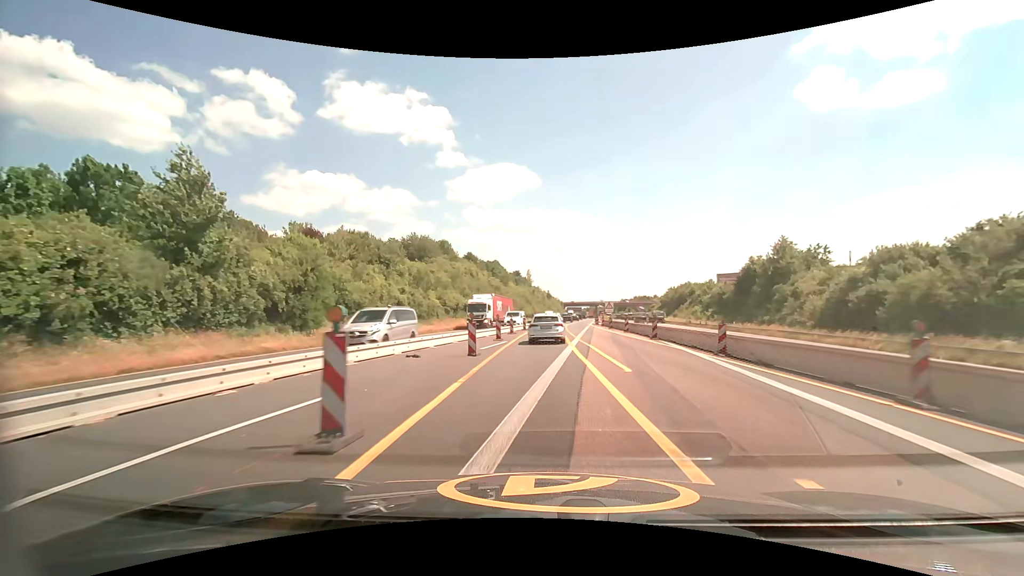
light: Day
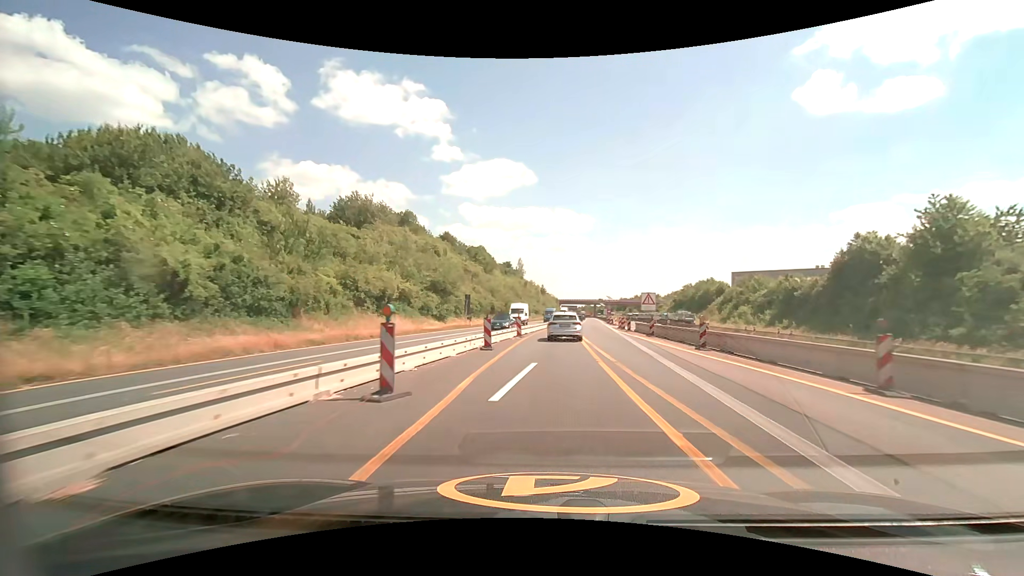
(+0.1, +31.3) m; +1°
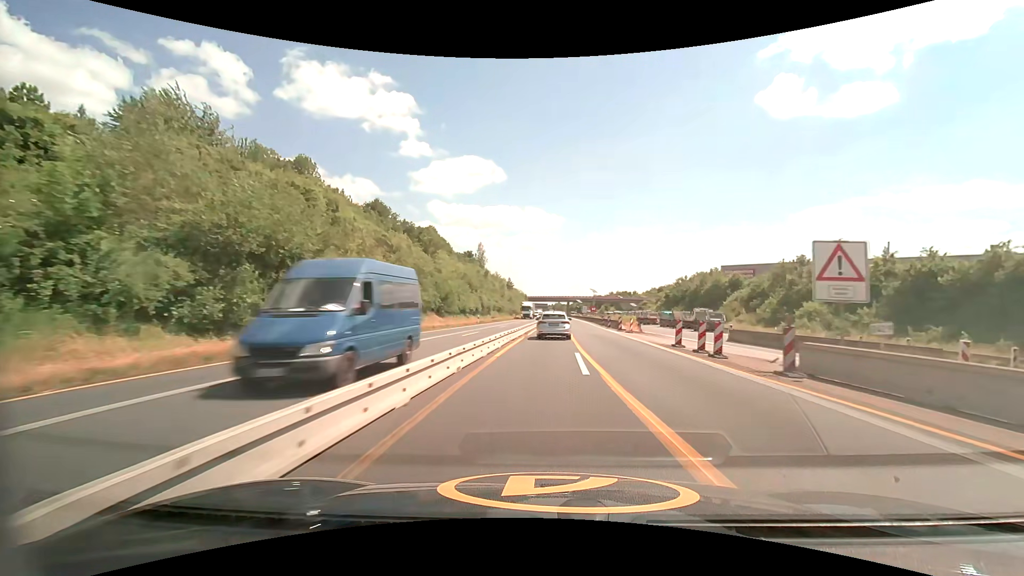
(+1.1, +32.5) m; +4°
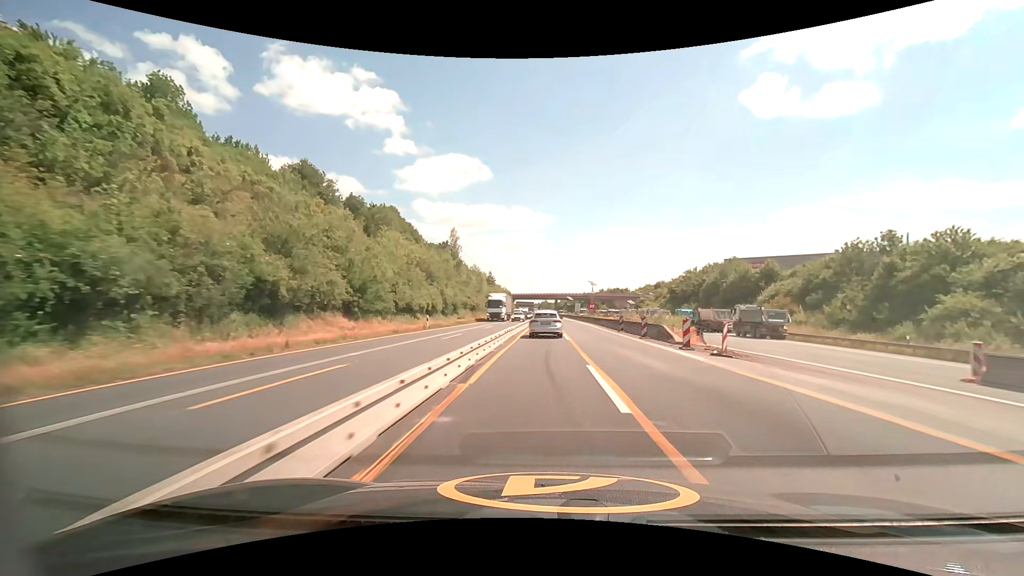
(+0.3, +22.3) m; +2°
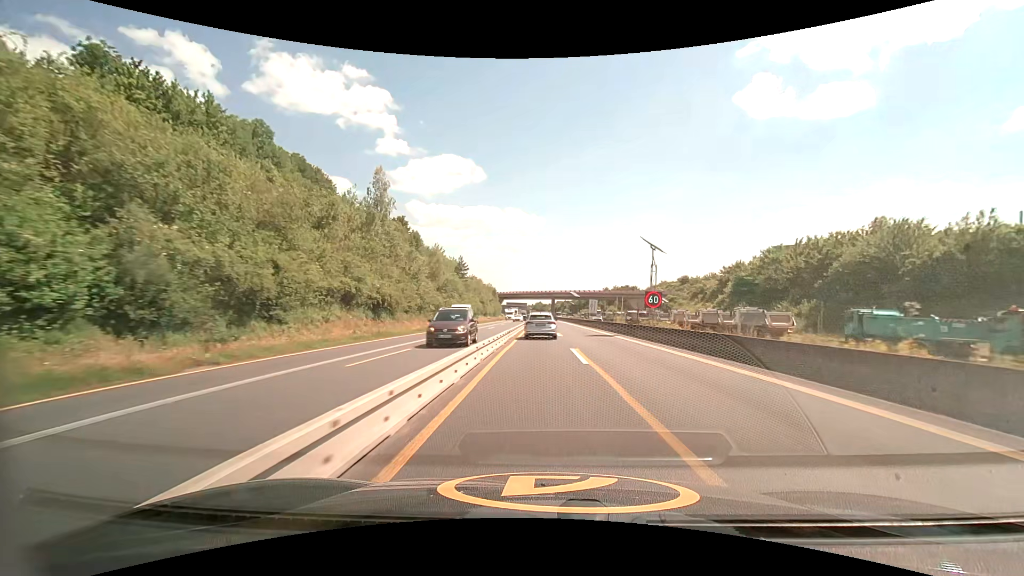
(+0.4, +47.5) m; +1°
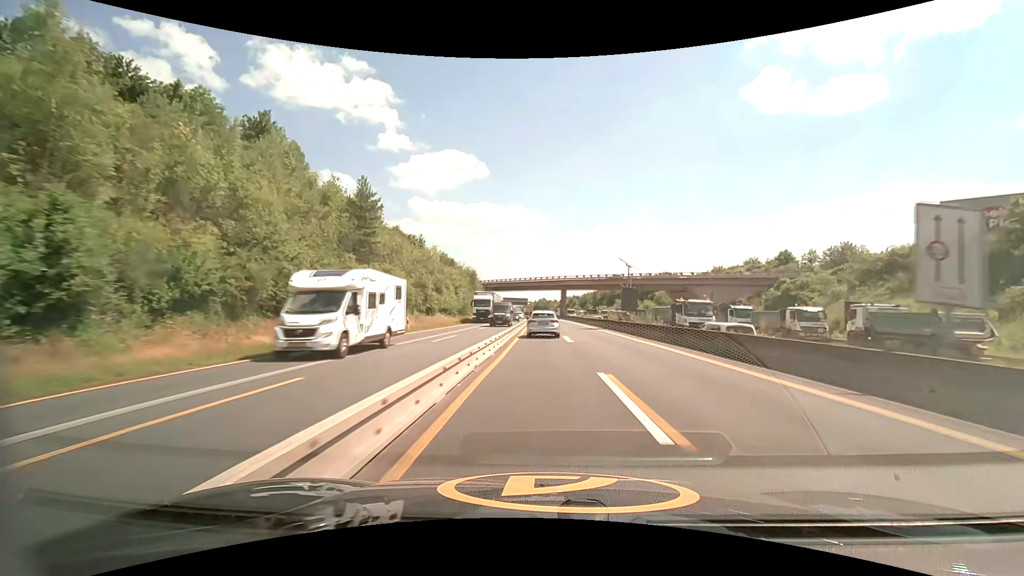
(0.0, +62.4) m; 0°
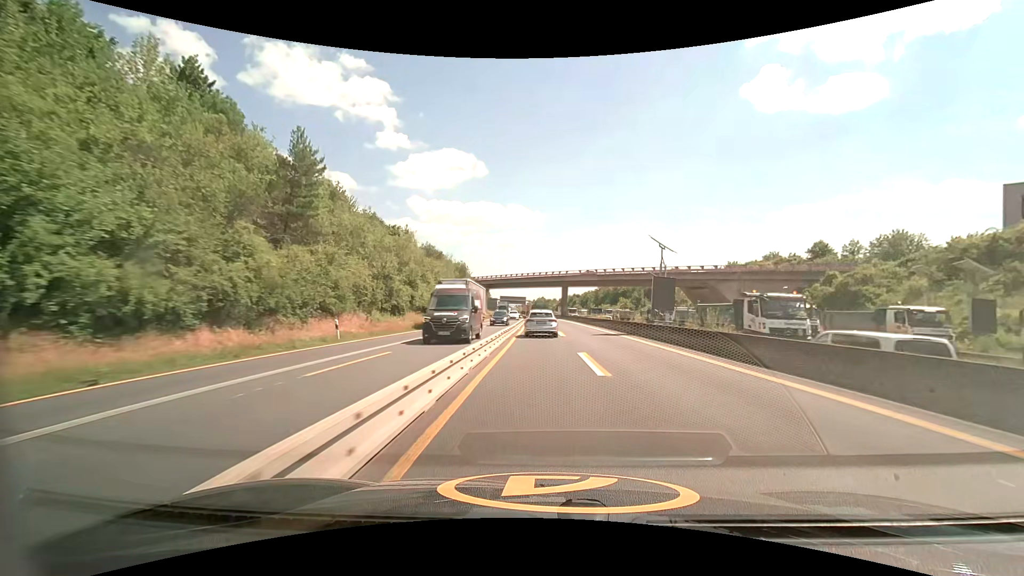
(0.0, +12.6) m; 0°
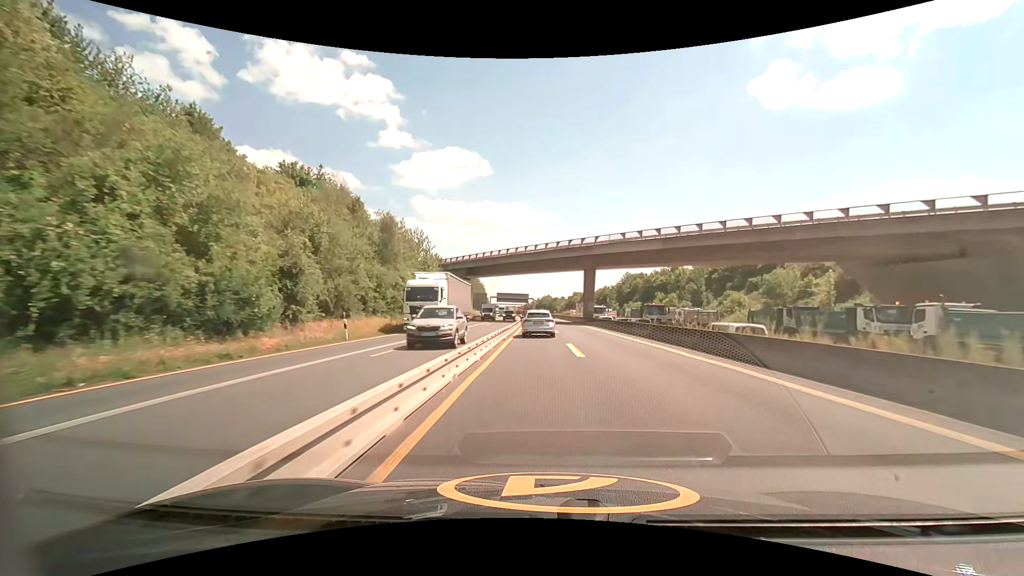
(-0.3, +49.1) m; -1°
(0, +10) (0, +20) (0, +30) (0, +40) (0, +50) (-1, +60) (-1, +70) (-1, +80) (-2, +90) (-2, +100) m
